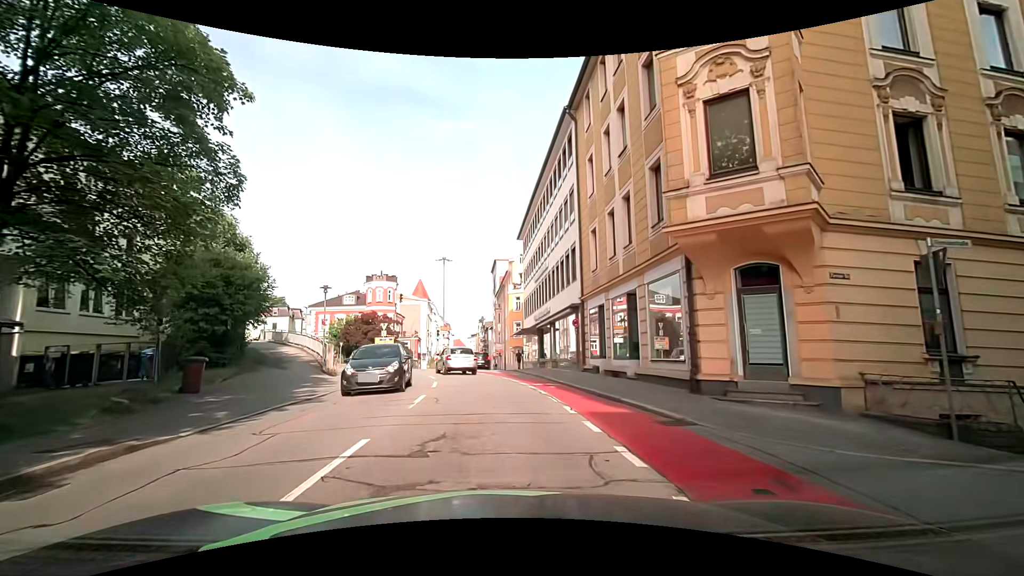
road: tertiary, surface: asphalt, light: Day
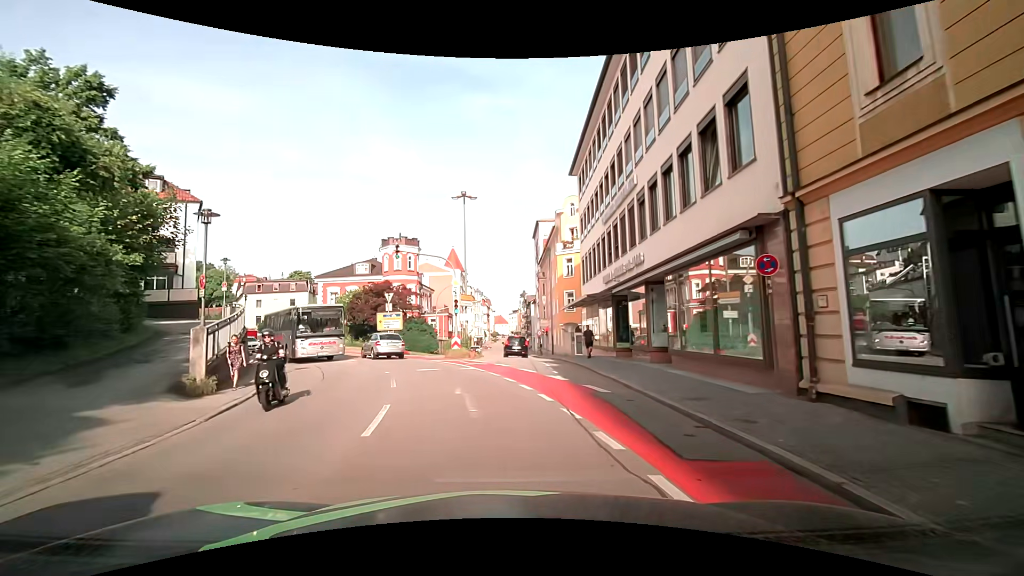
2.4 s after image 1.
(-0.3, +15.7) m; -4°
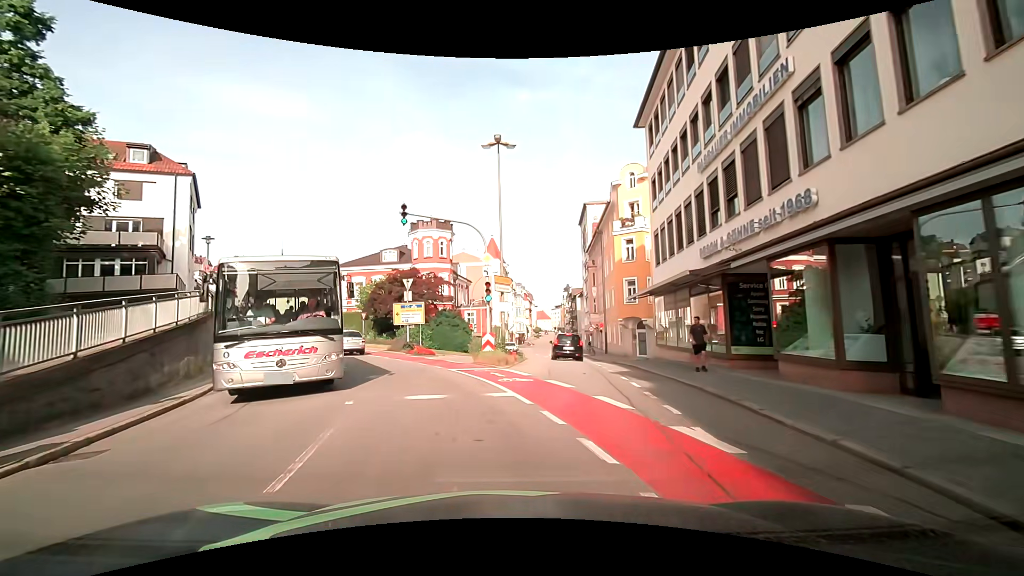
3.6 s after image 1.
(-0.3, +8.5) m; -4°
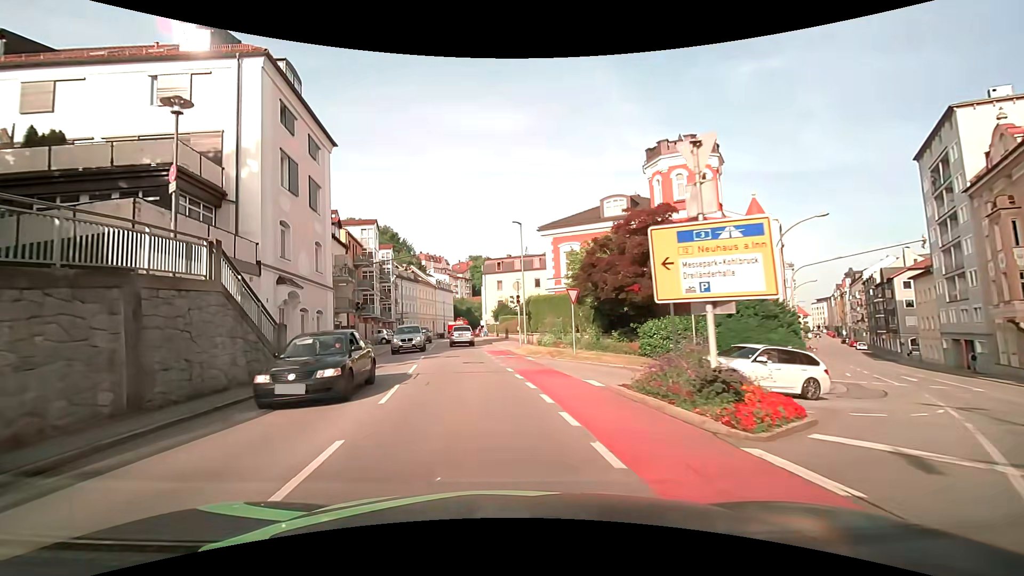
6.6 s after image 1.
(-4.9, +22.7) m; -25°
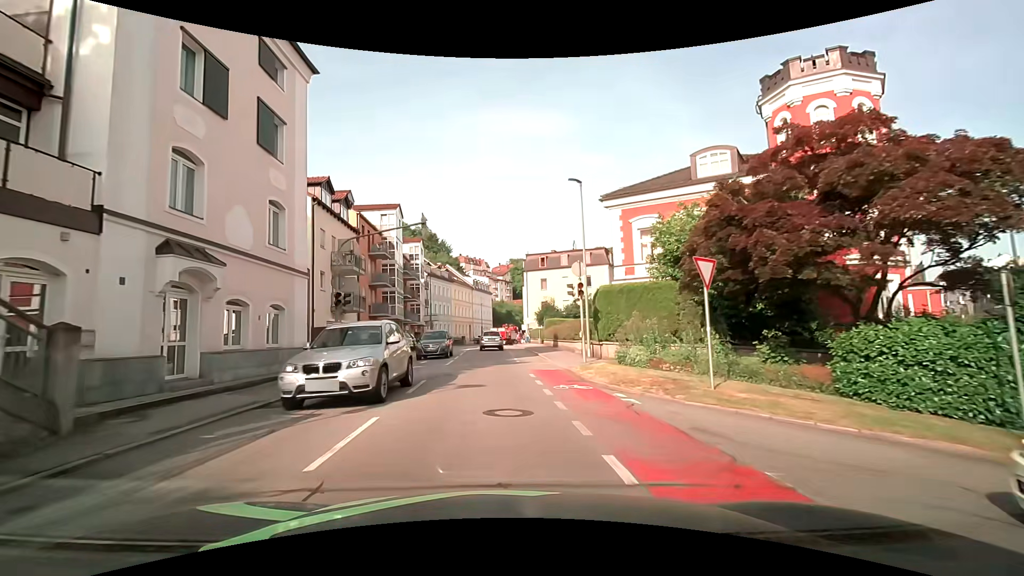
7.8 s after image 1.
(-0.6, +10.5) m; -5°
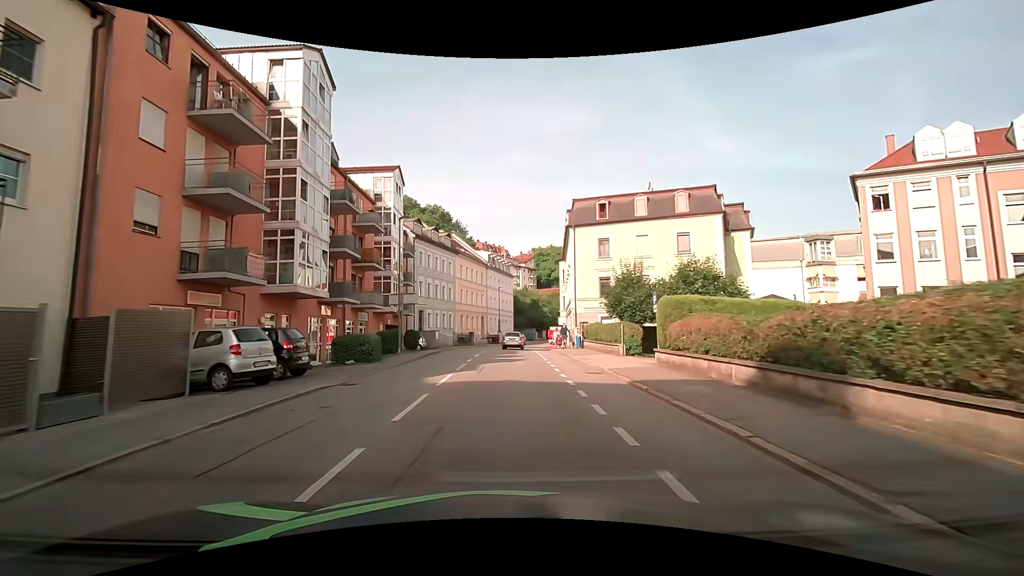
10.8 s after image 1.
(-1.1, +28.4) m; 0°
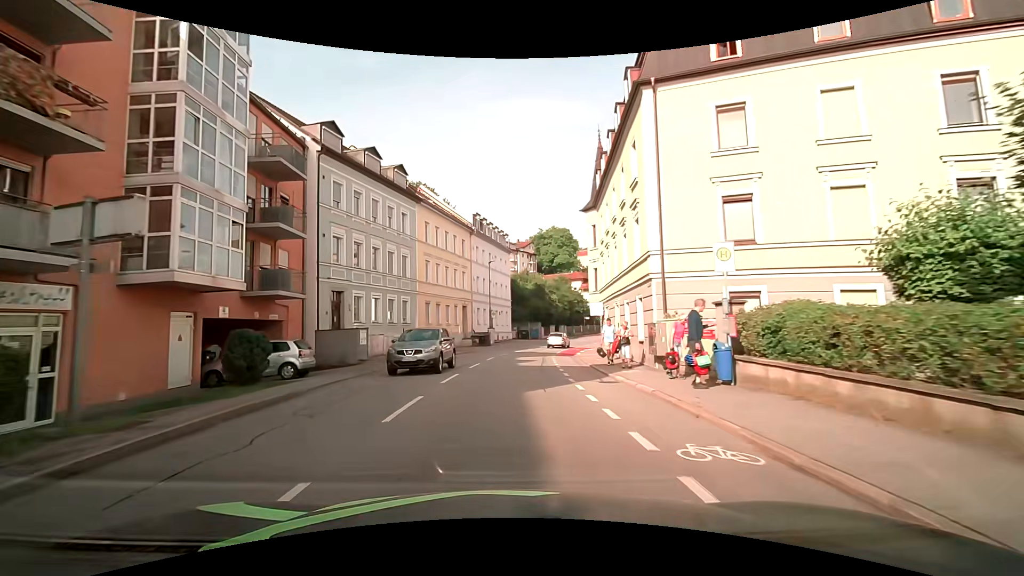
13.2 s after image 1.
(-0.6, +24.2) m; -1°
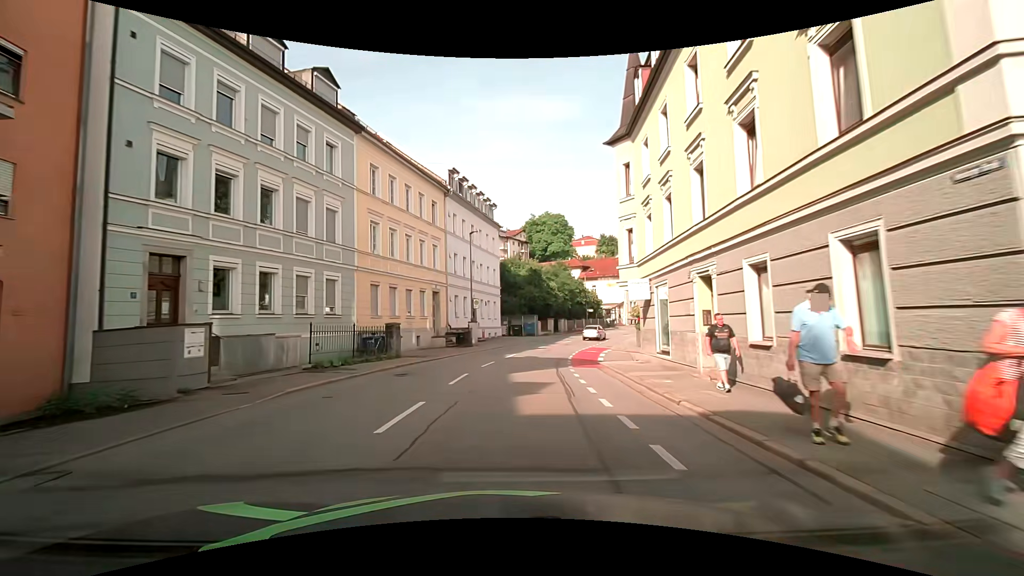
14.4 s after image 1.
(0.0, +12.9) m; 0°
(0, +10) (+1, +20) (+2, +30) (+5, +40) (+8, +49) (+11, +58) (+16, +67) (+21, +76) (+27, +84) (+33, +91) m
